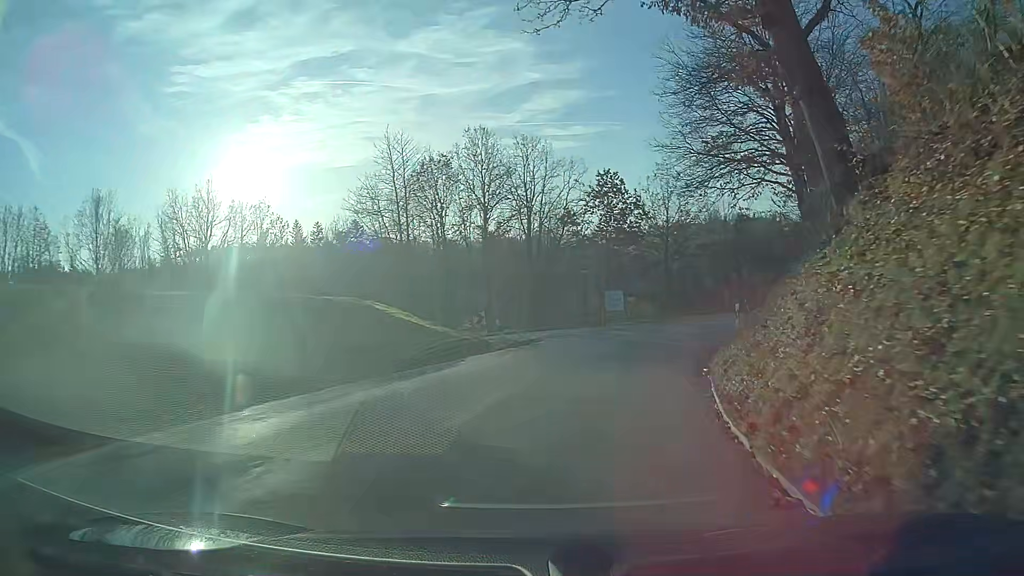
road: tertiary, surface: asphalt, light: Day
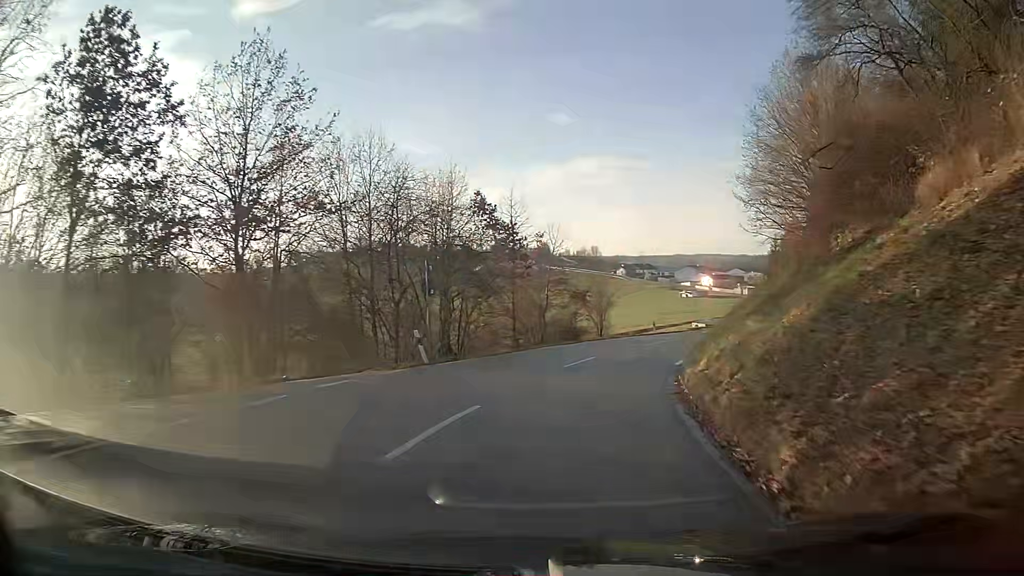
(+10.2, +35.1) m; +31°
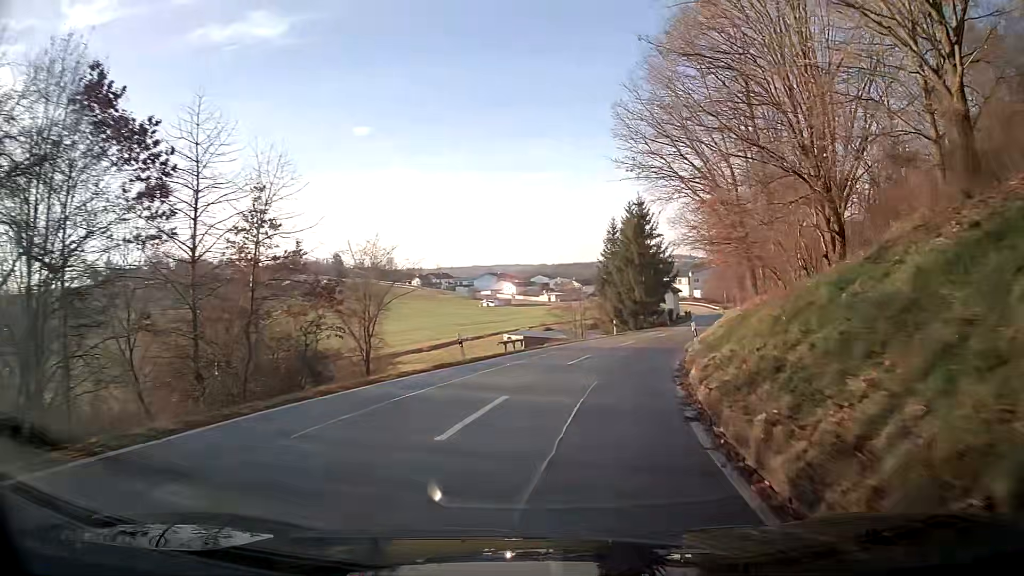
(+3.4, +22.5) m; +18°
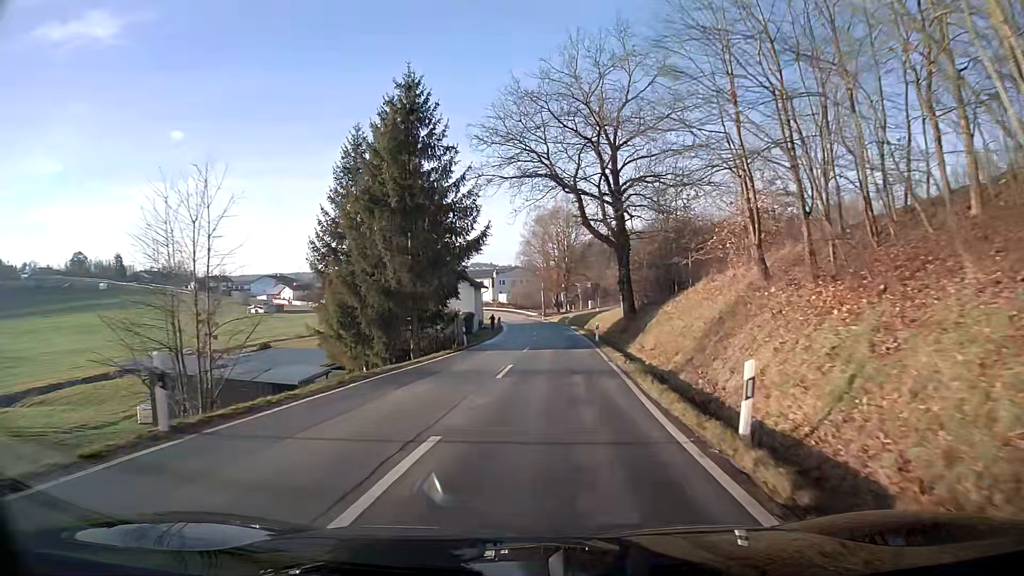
(+6.6, +39.3) m; +15°
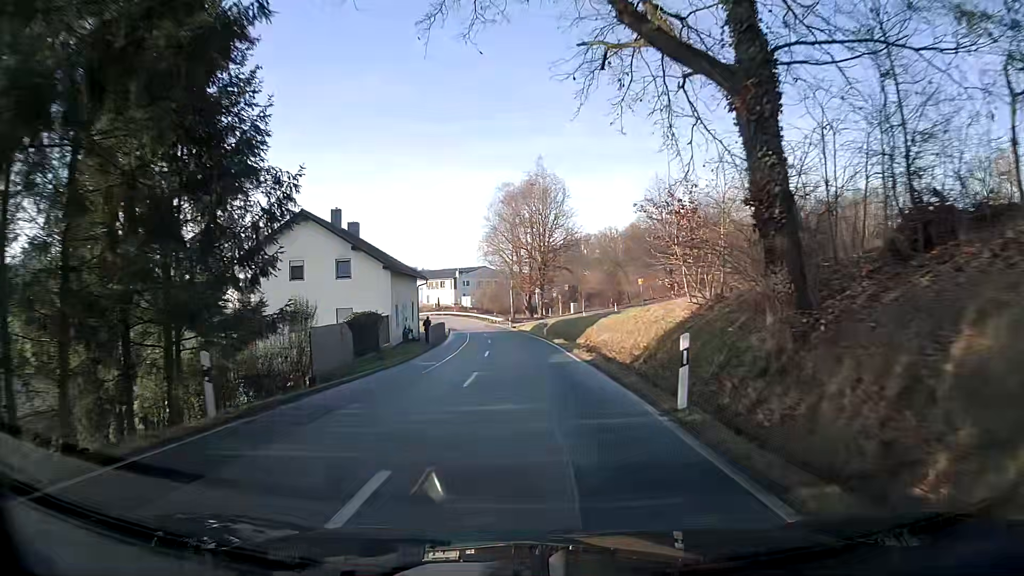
(+0.5, +26.1) m; +1°
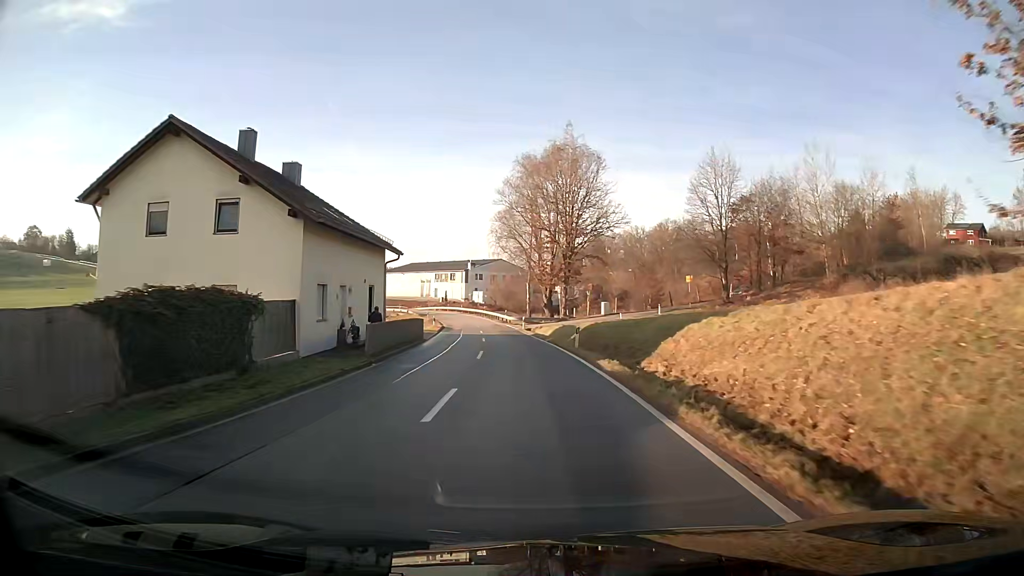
(-0.2, +17.4) m; -2°
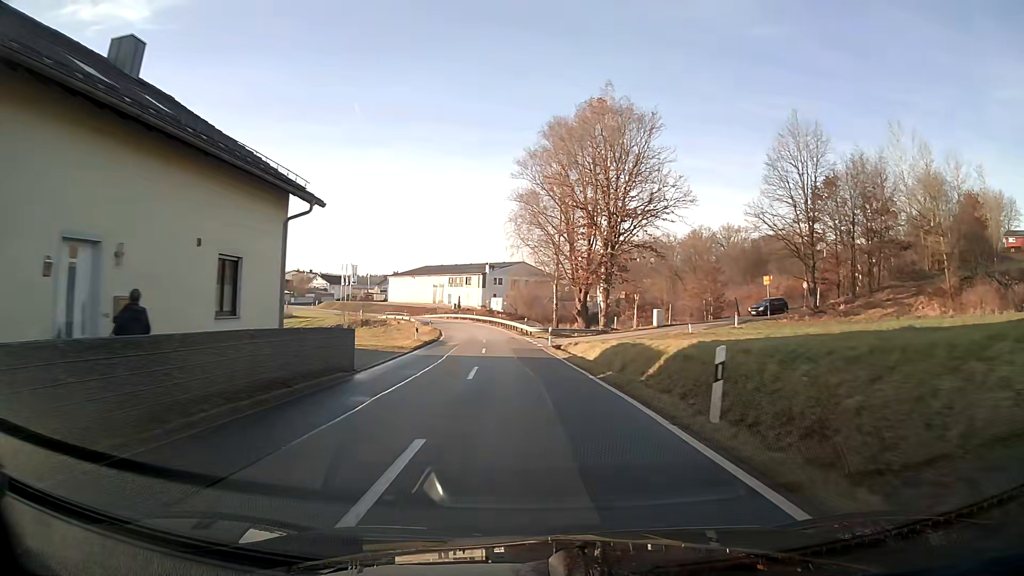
(-0.3, +17.5) m; -2°
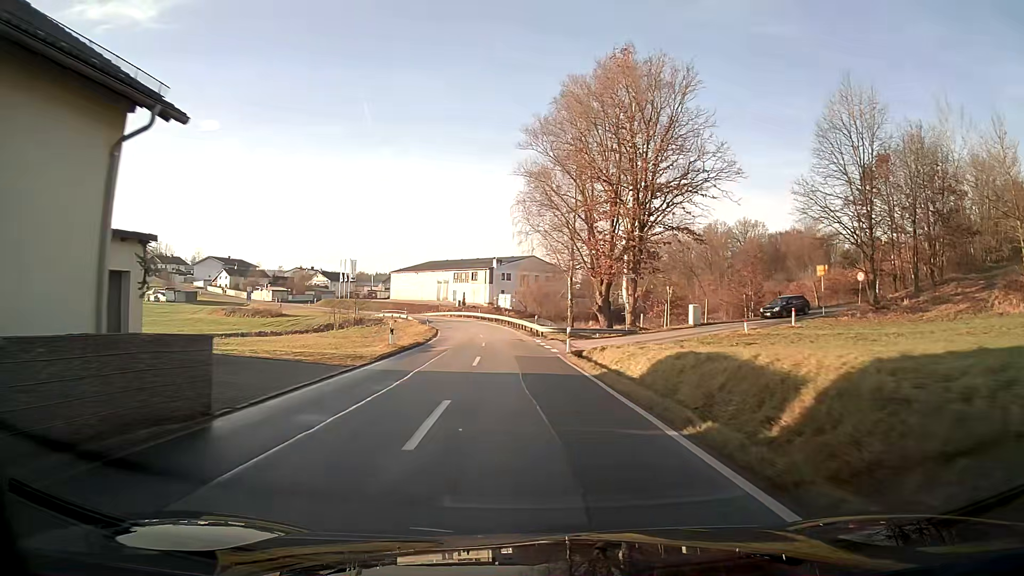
(-0.1, +8.8) m; -1°
